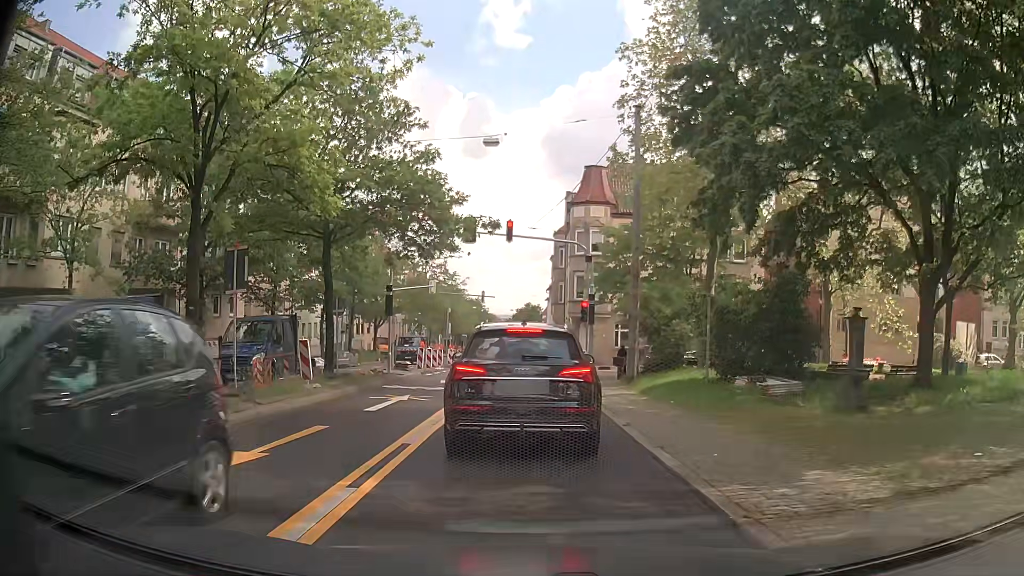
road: secondary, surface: asphalt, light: Day
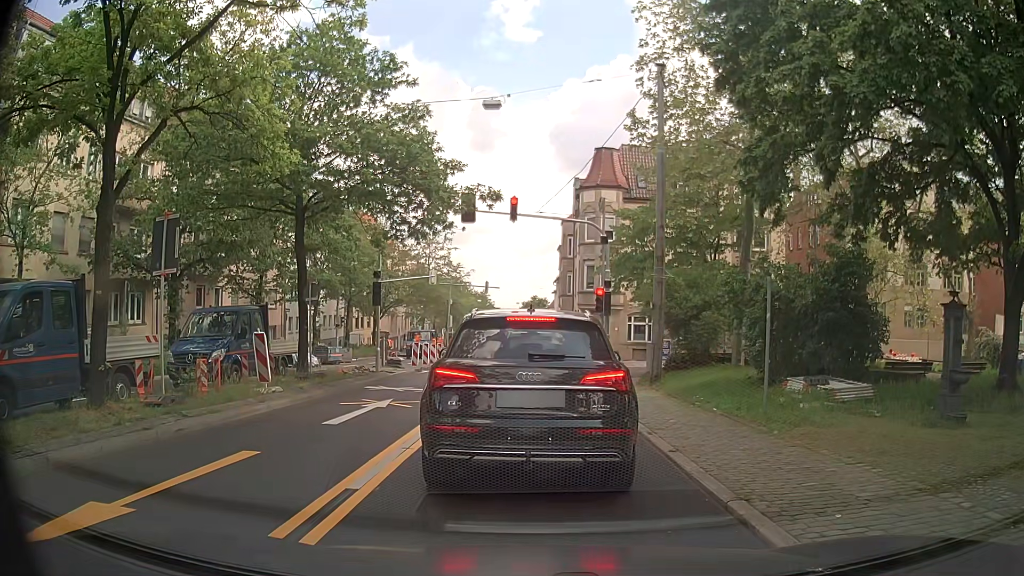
(0.0, +3.1) m; 0°
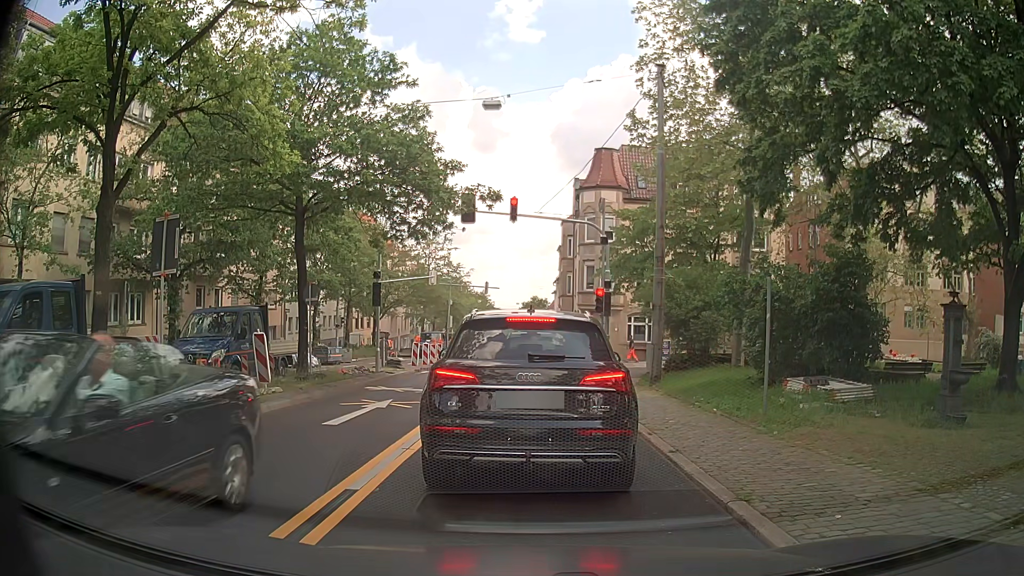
(0.0, +0.1) m; 0°
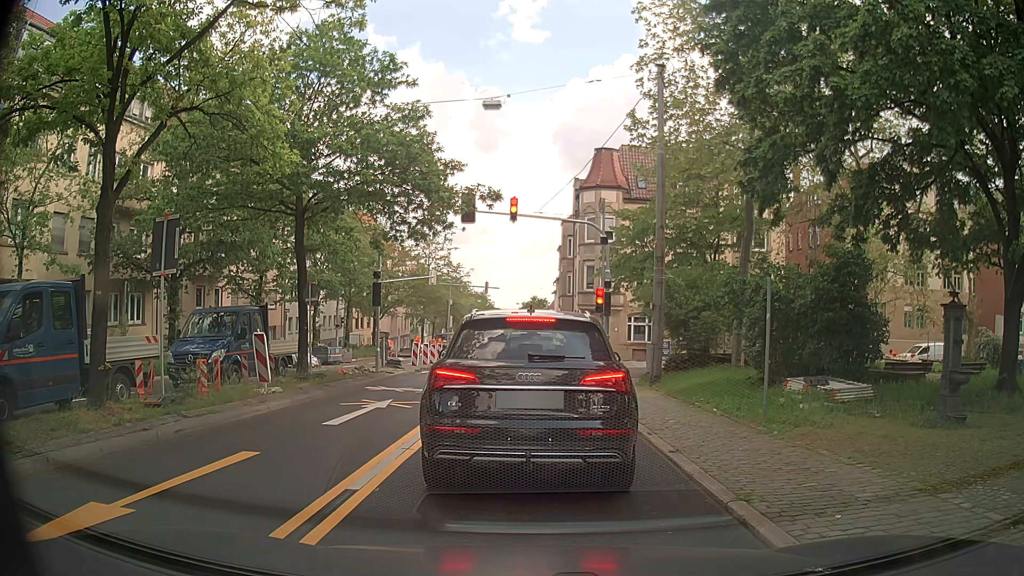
(0.0, 0.0) m; 0°
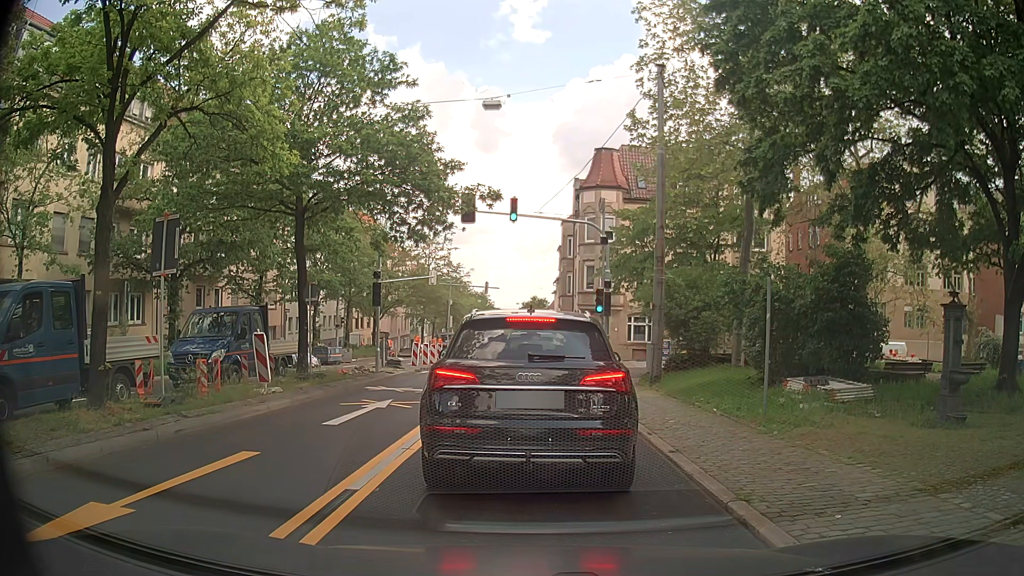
(0.0, 0.0) m; 0°
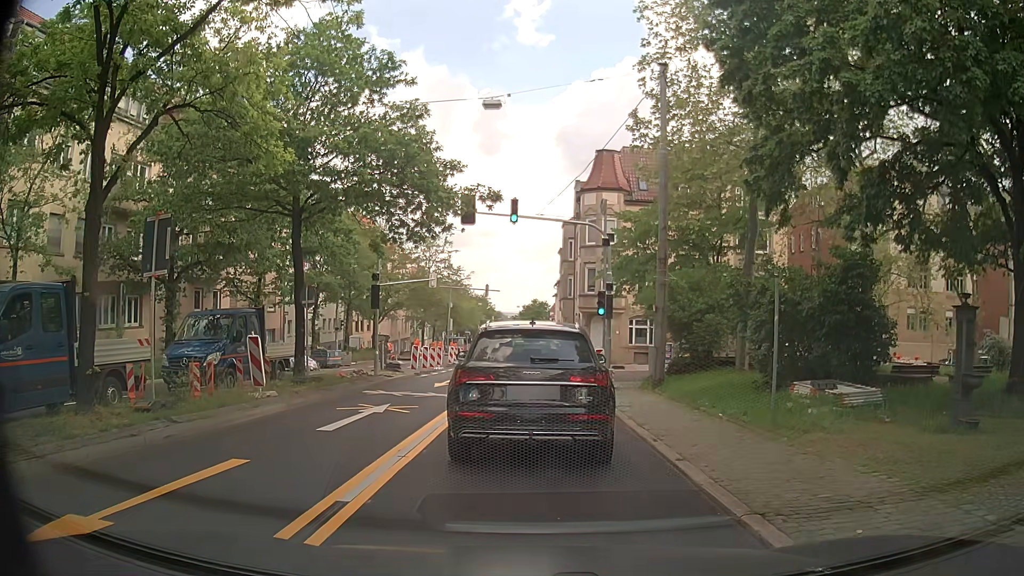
(0.0, +0.4) m; 0°
